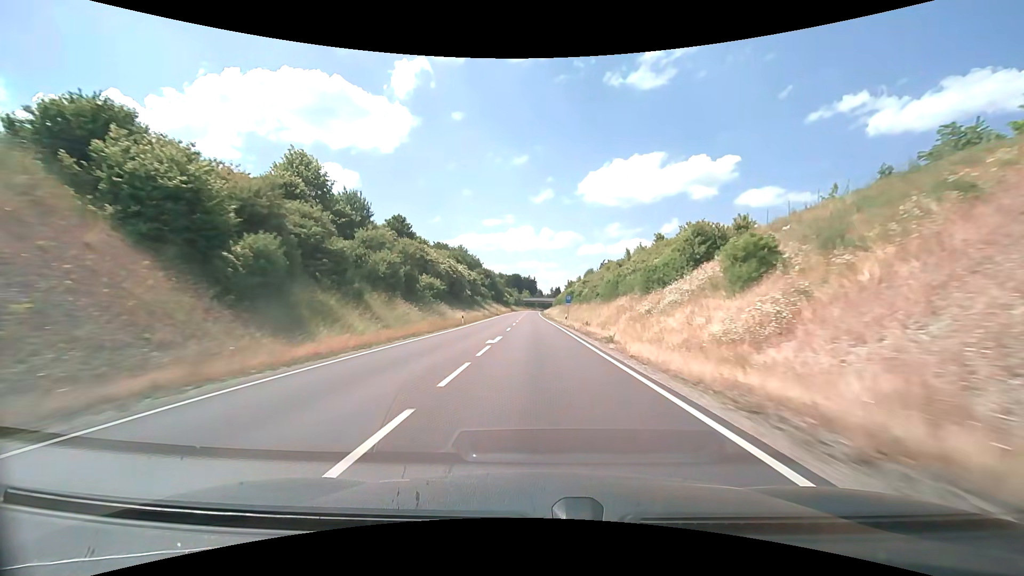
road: primary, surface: asphalt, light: Day
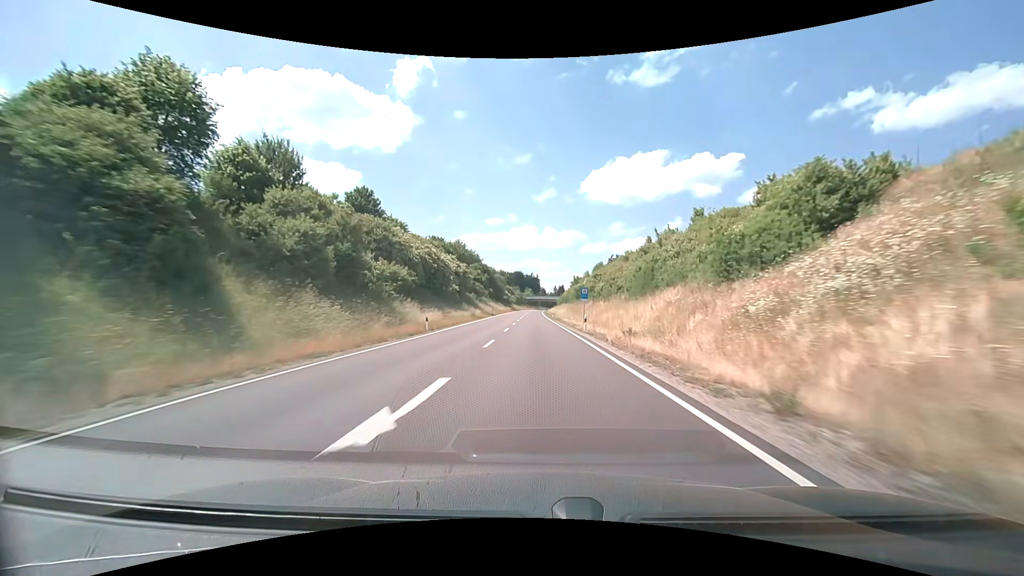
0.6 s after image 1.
(0.0, +15.9) m; 0°
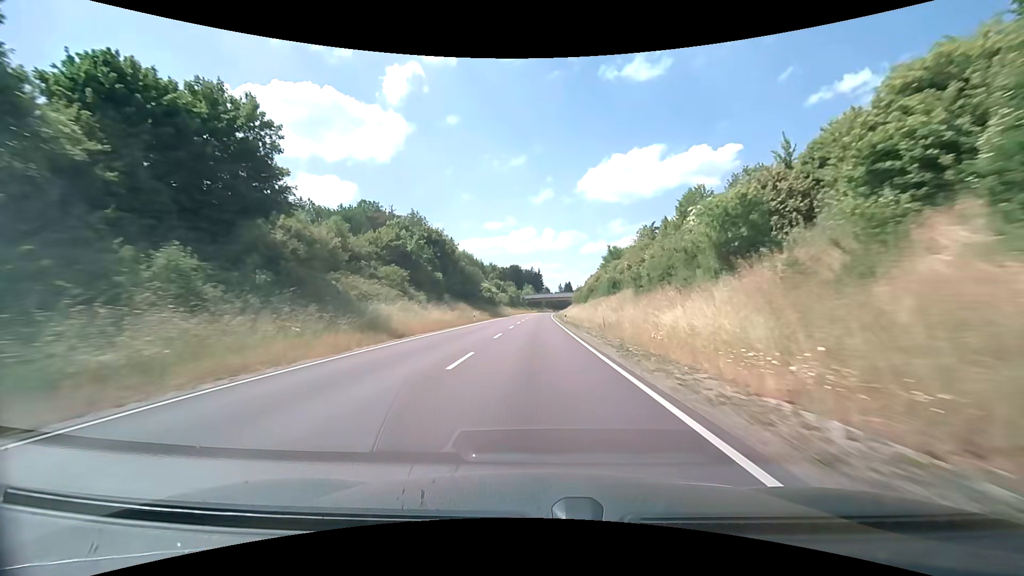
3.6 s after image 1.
(-0.4, +78.4) m; 0°
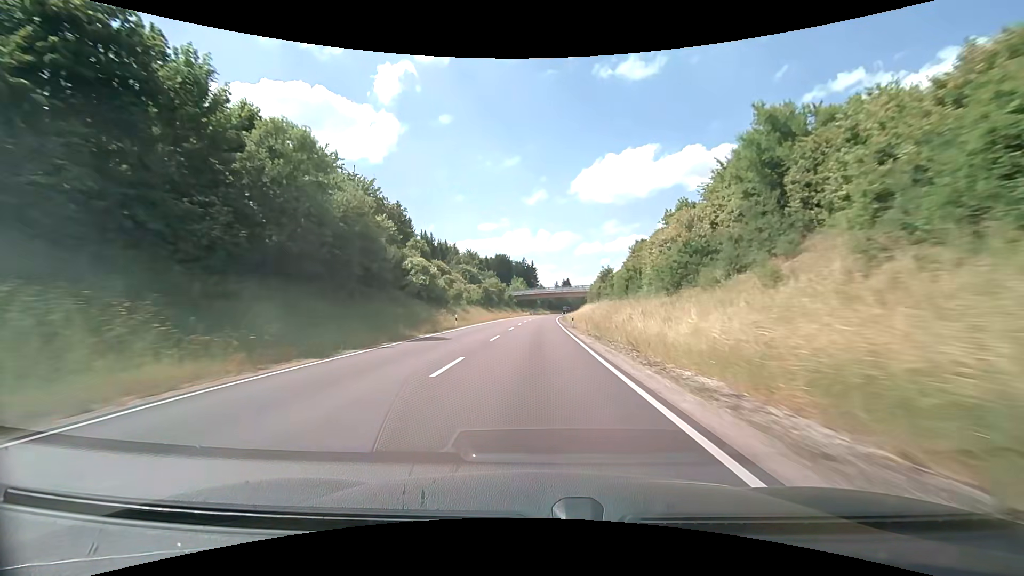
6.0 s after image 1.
(+0.2, +61.5) m; 0°
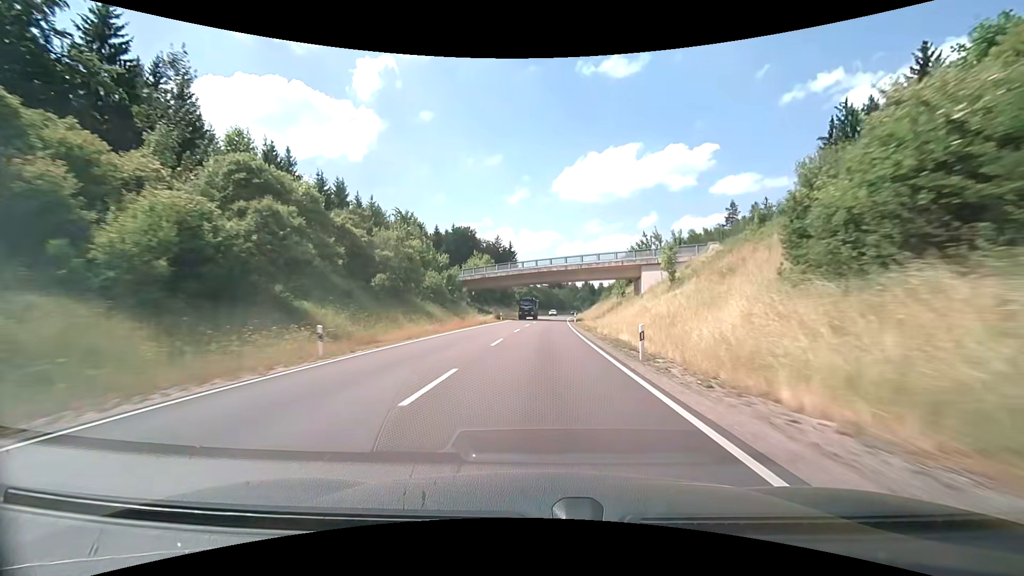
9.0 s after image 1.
(+1.0, +75.6) m; +2°
